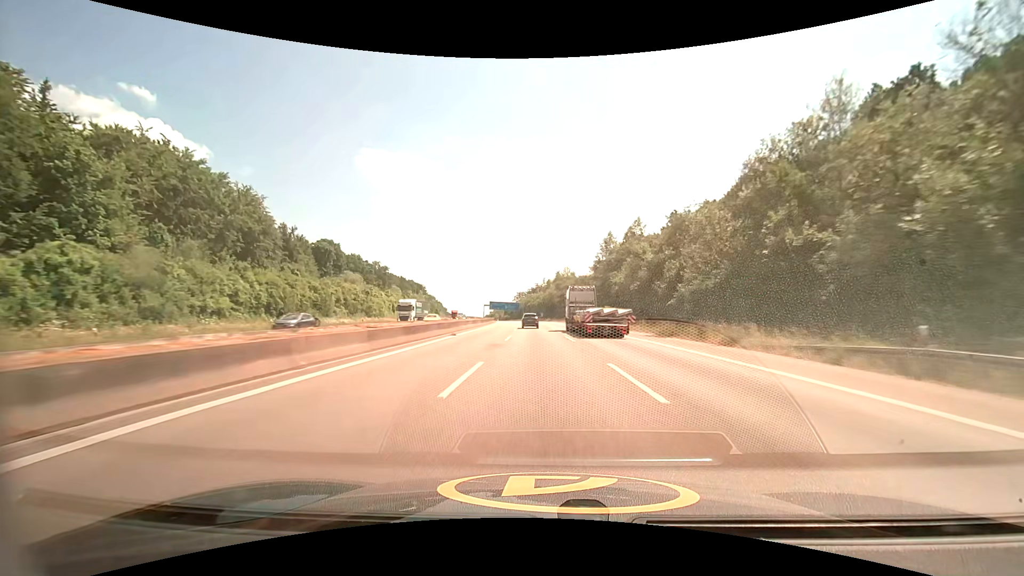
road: motorway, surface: asphalt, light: Day
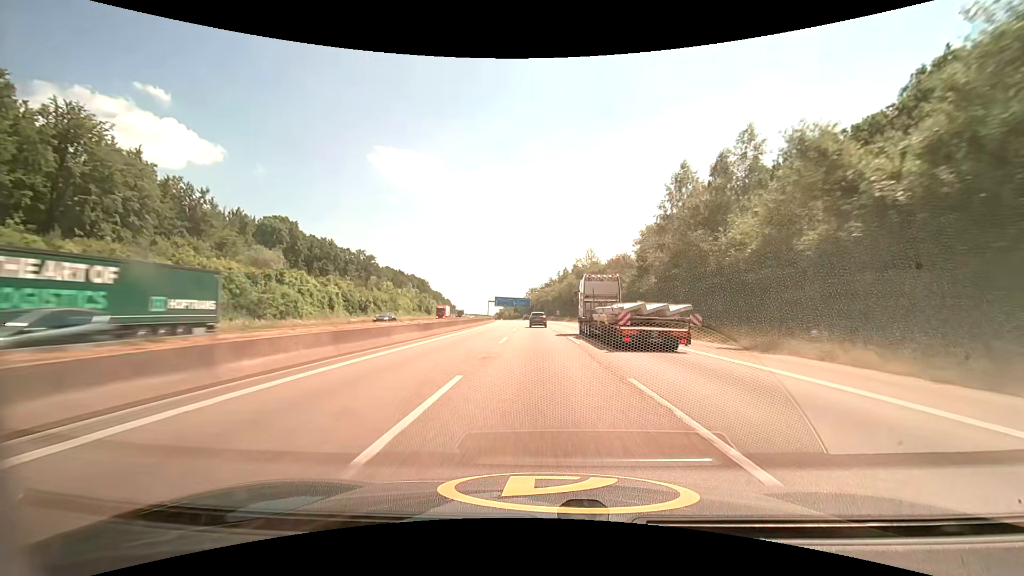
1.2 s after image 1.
(-0.6, +39.2) m; -2°
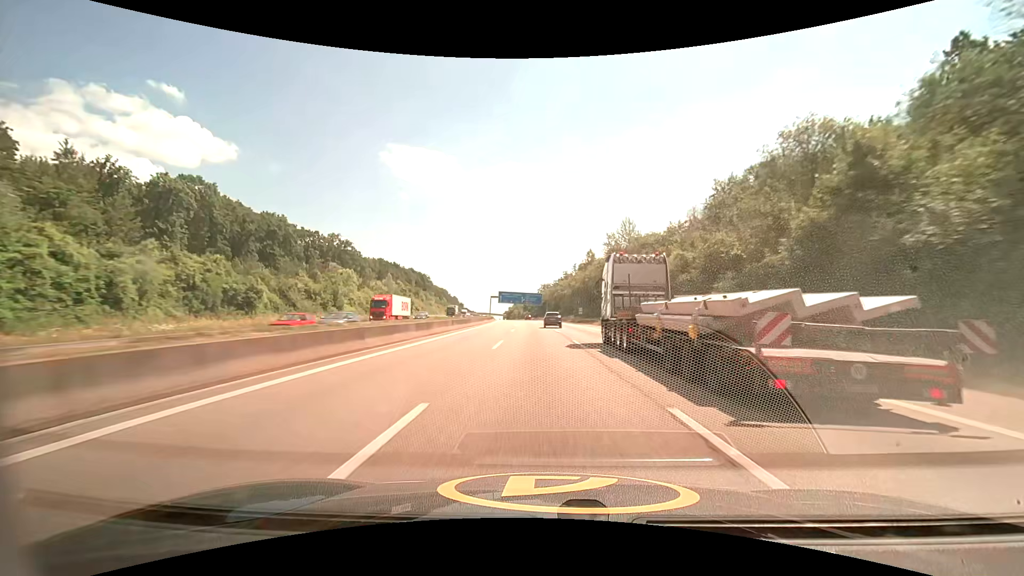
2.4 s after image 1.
(-0.5, +39.3) m; -2°
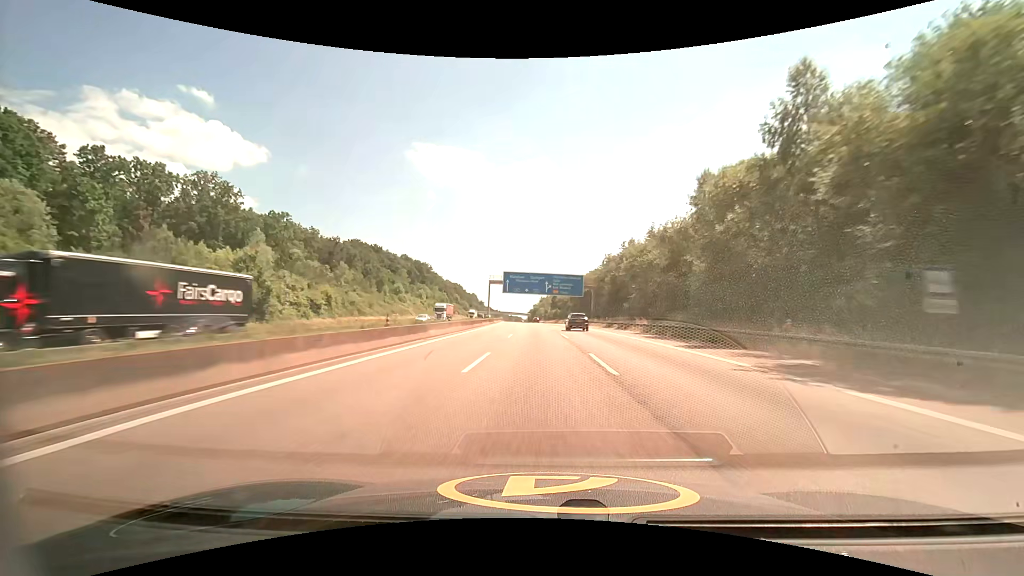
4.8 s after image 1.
(-1.7, +79.2) m; -3°
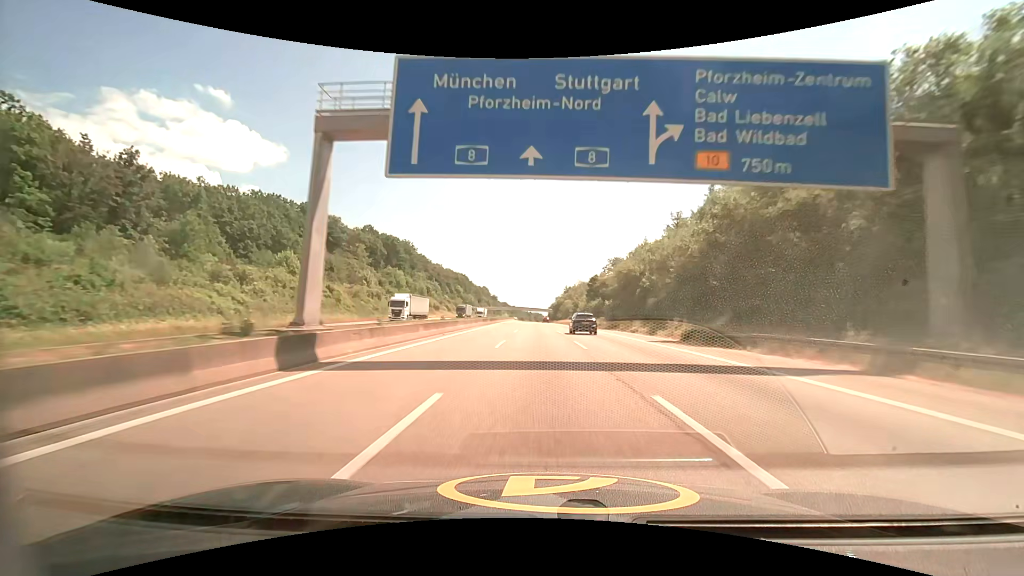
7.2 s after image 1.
(-1.8, +80.9) m; -2°
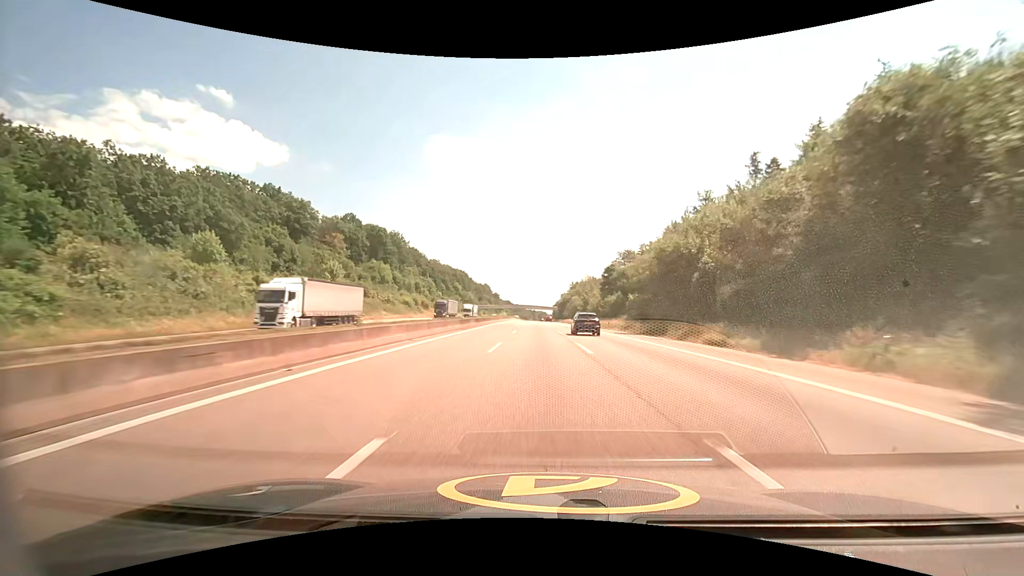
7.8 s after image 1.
(-0.1, +20.5) m; 0°
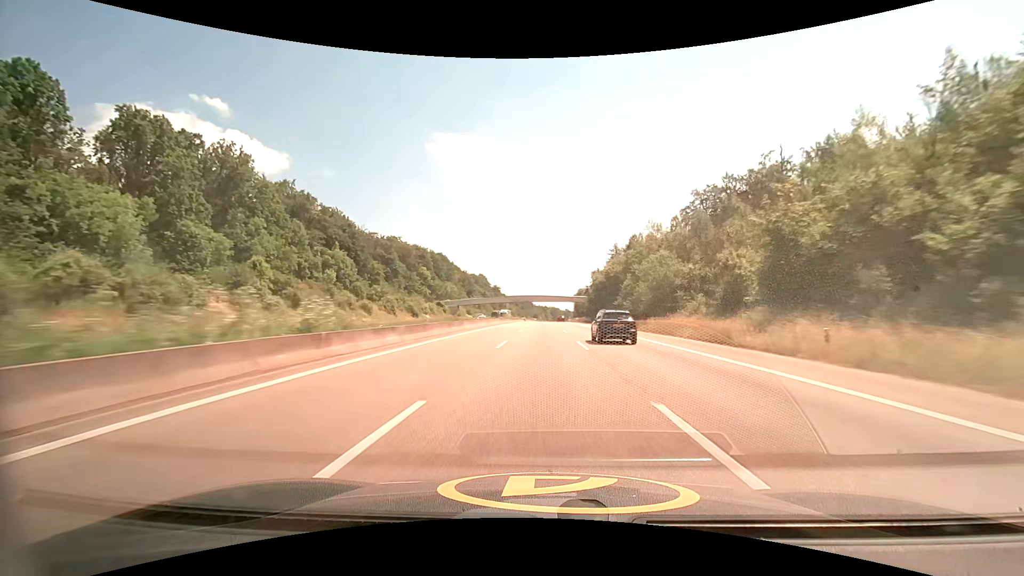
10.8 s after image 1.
(-2.2, +103.2) m; -2°
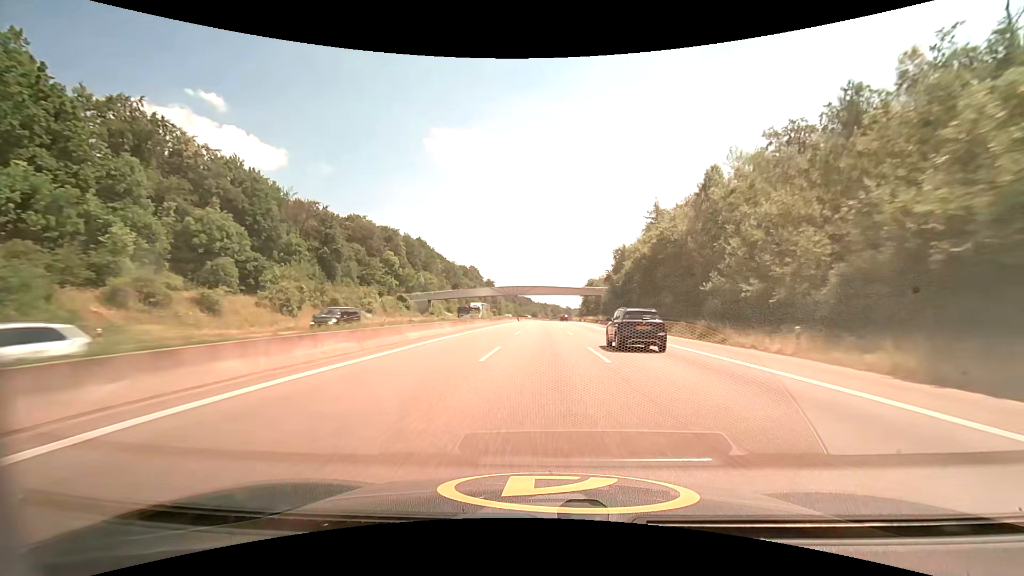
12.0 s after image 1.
(-0.1, +41.5) m; 0°
(0, +10) (0, +20) (0, +30) (0, +40) (0, +50) (0, +60) (0, +70) (0, +80) (+1, +90) (+1, +100) m
